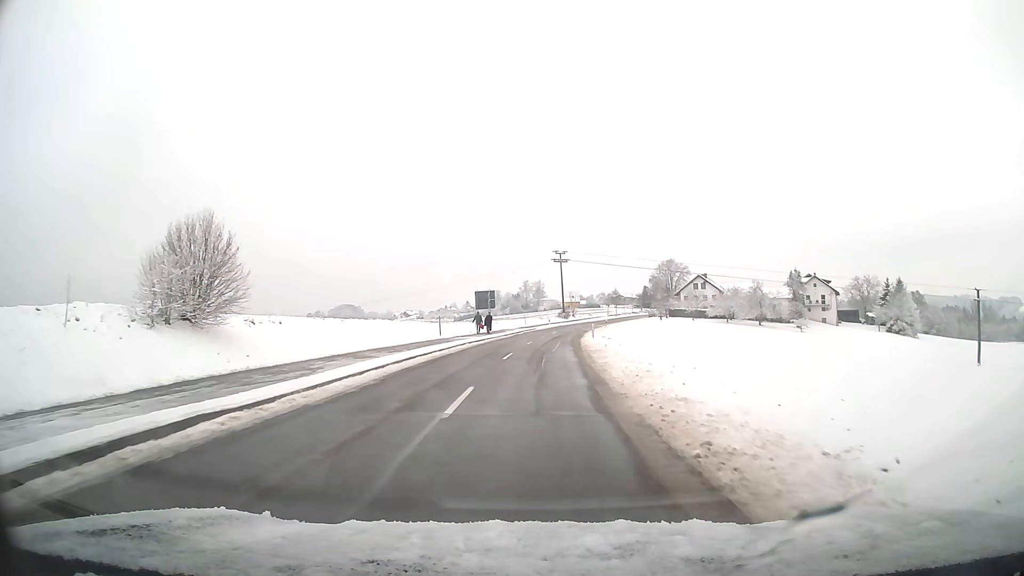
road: tertiary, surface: asphalt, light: Day
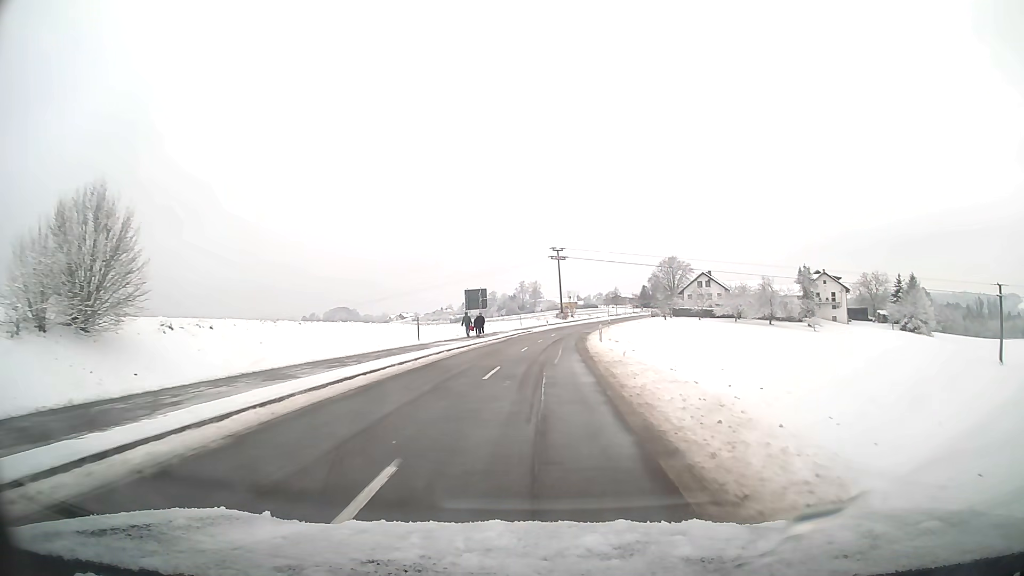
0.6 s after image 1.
(0.0, +7.2) m; 0°
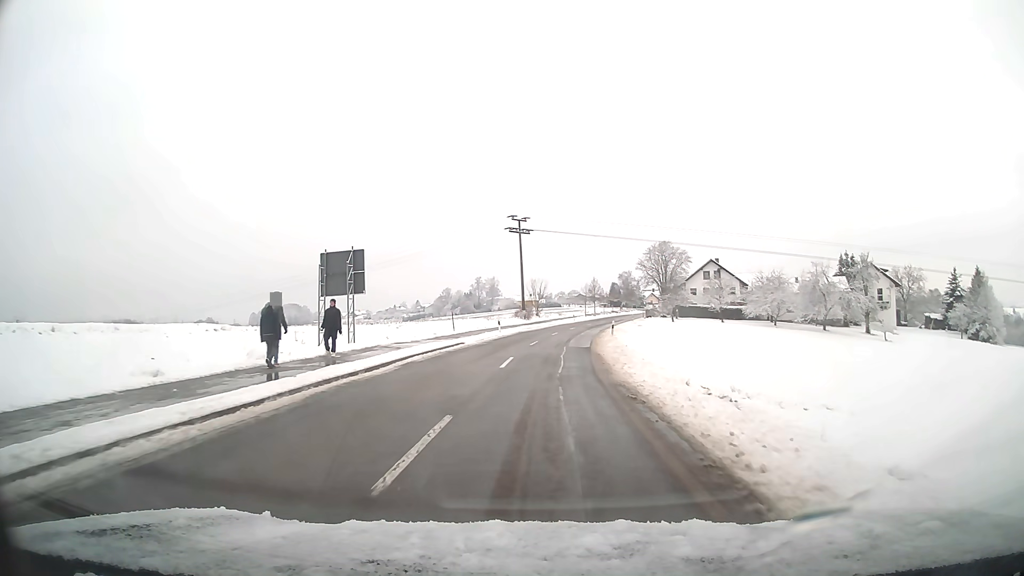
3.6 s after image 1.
(+1.1, +36.1) m; +4°
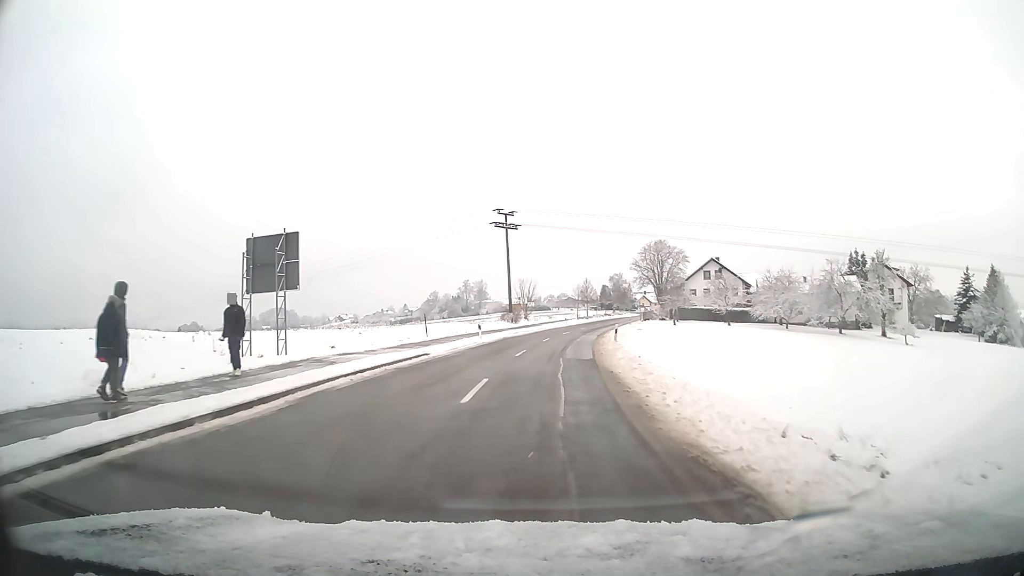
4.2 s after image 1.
(+0.1, +7.3) m; +1°
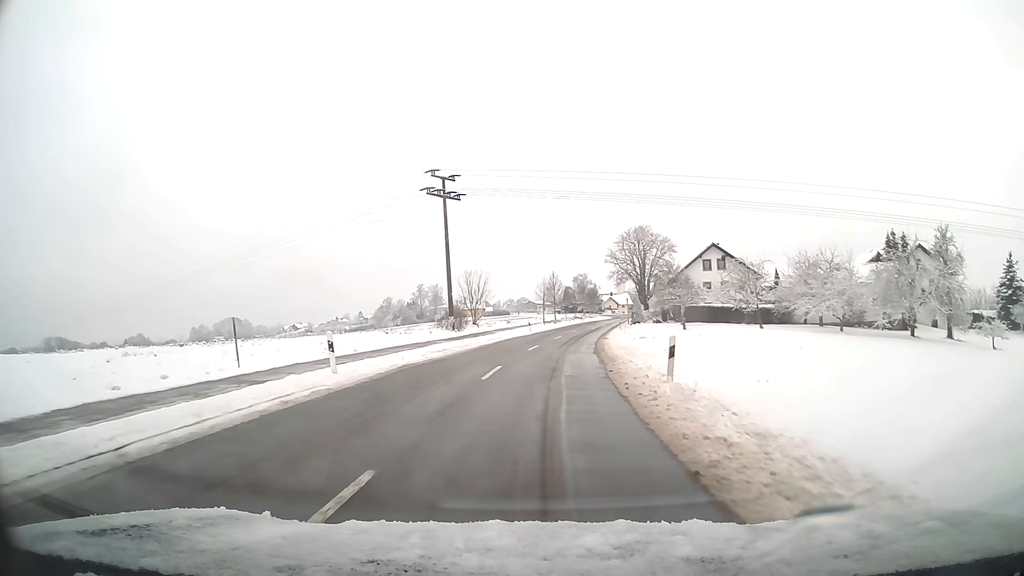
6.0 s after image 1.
(+0.7, +22.2) m; +3°
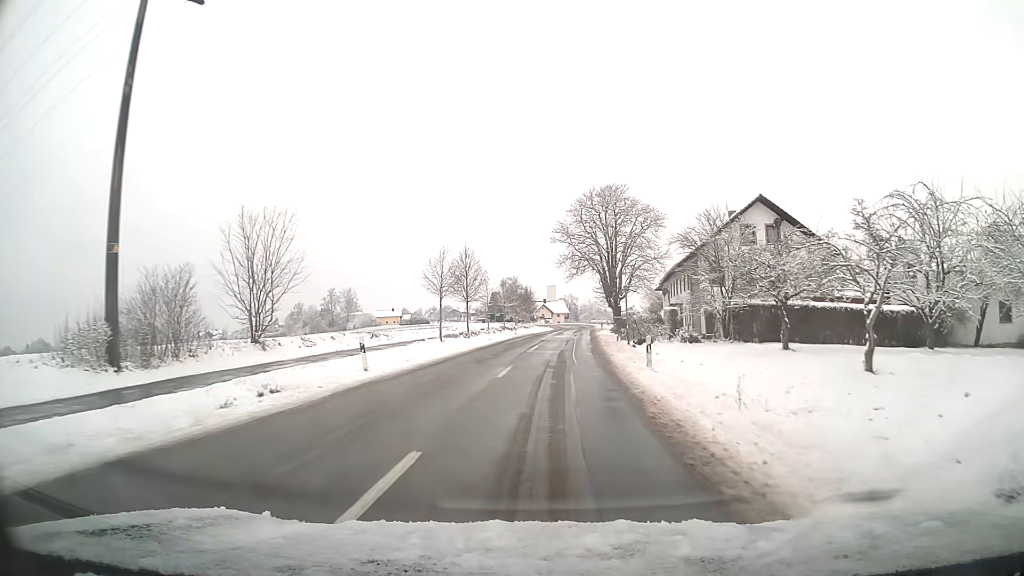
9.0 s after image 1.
(+2.0, +38.1) m; +6°
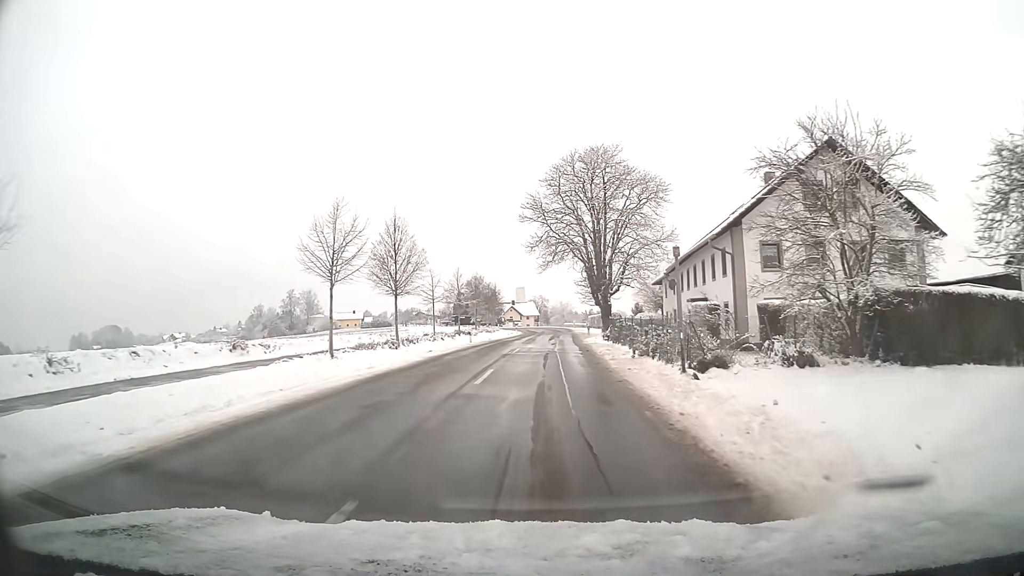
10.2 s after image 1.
(+0.3, +15.6) m; +2°
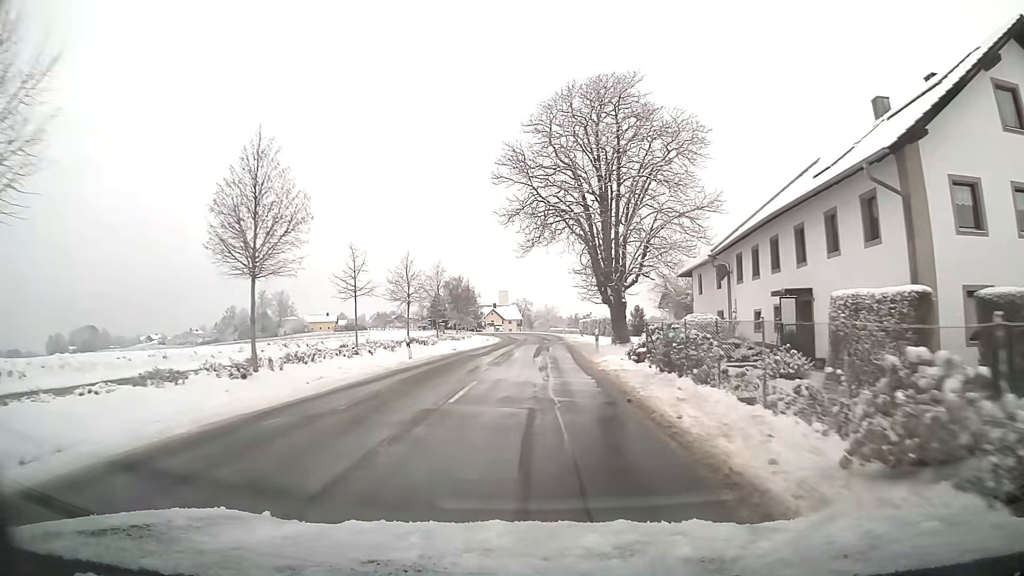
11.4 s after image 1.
(+0.2, +15.8) m; +1°
